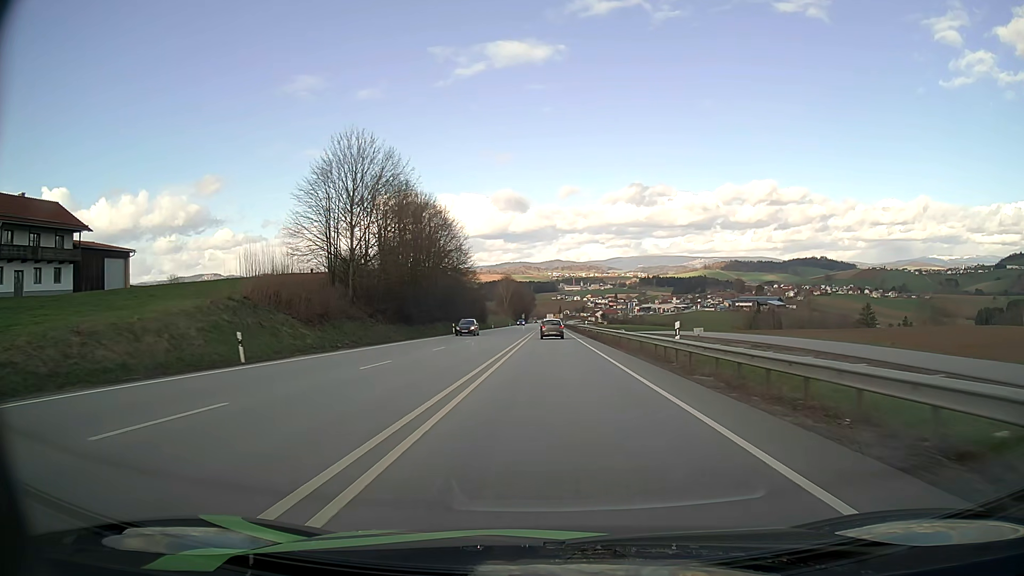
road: primary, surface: asphalt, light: Day
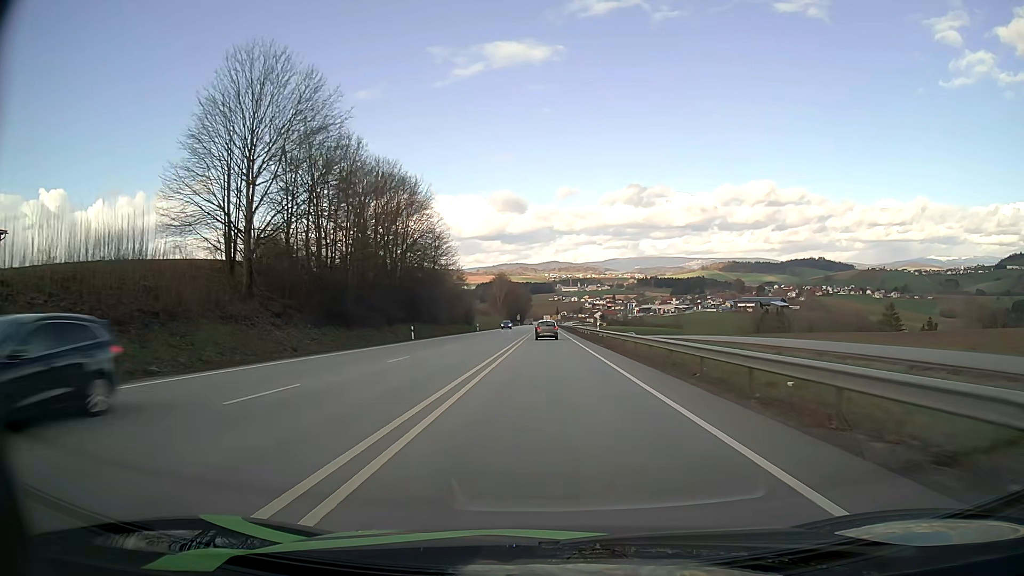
(0.0, +20.3) m; 0°
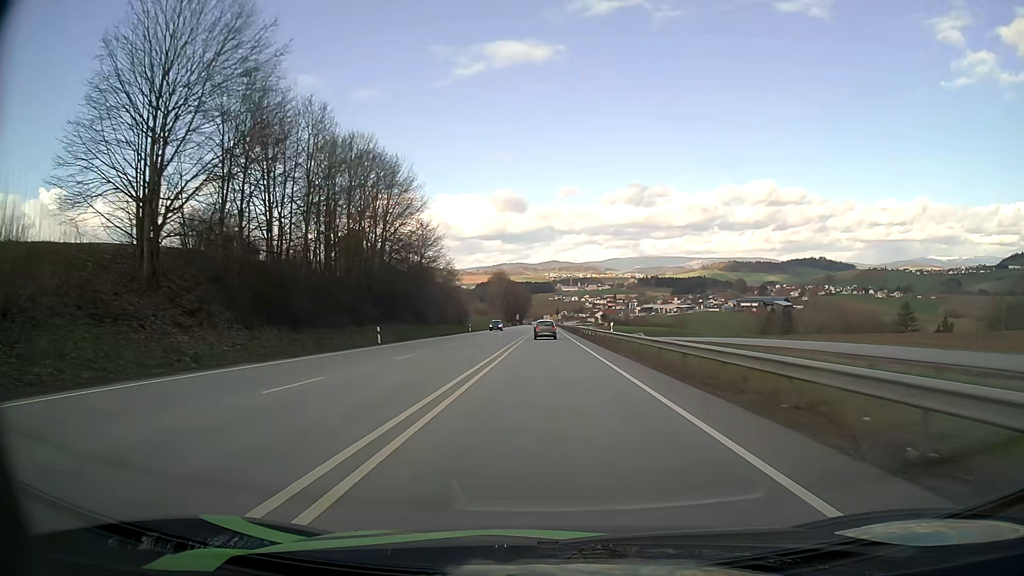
(0.0, +10.4) m; 0°
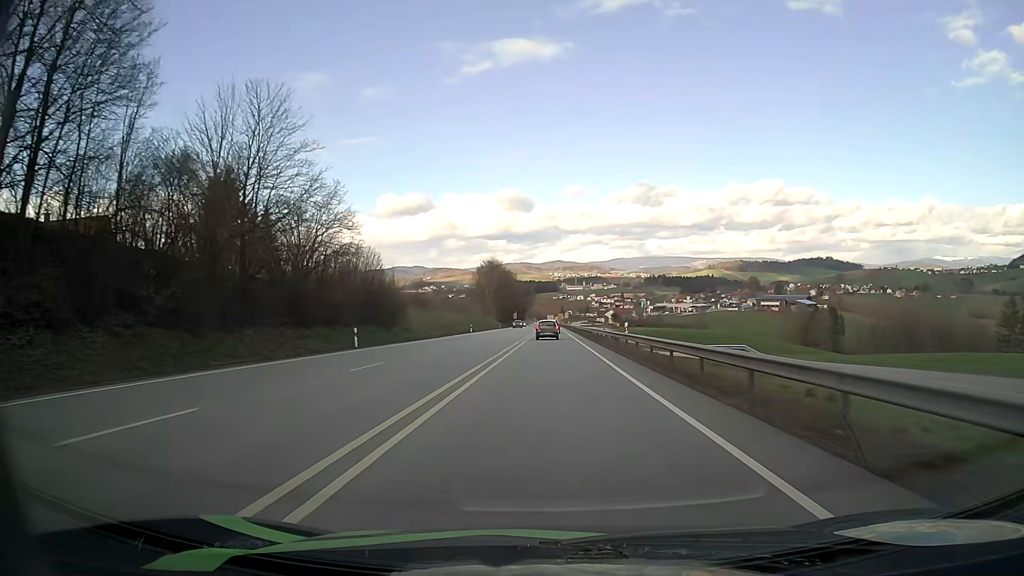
(-0.1, +54.8) m; 0°
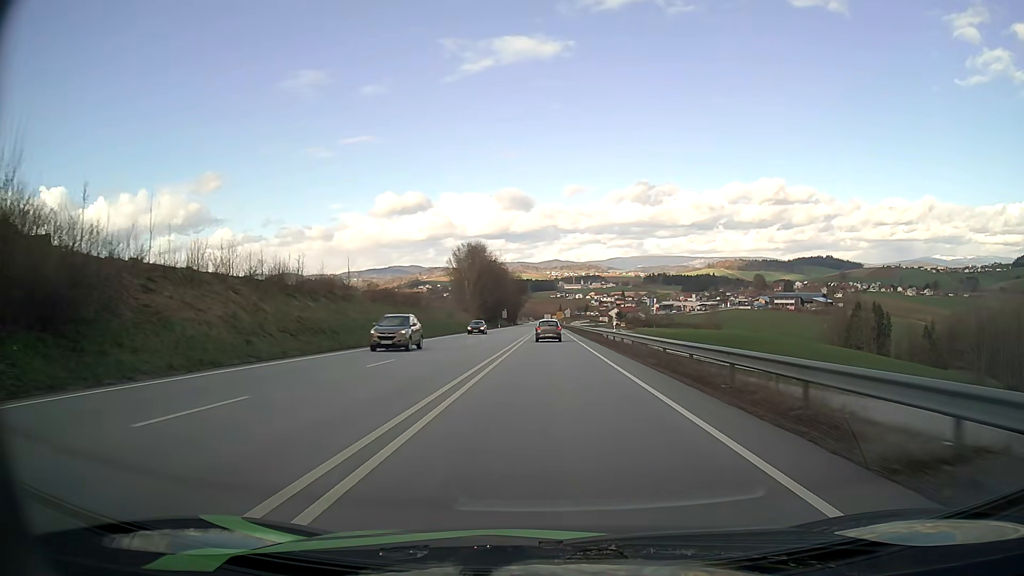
(+0.1, +46.8) m; 0°
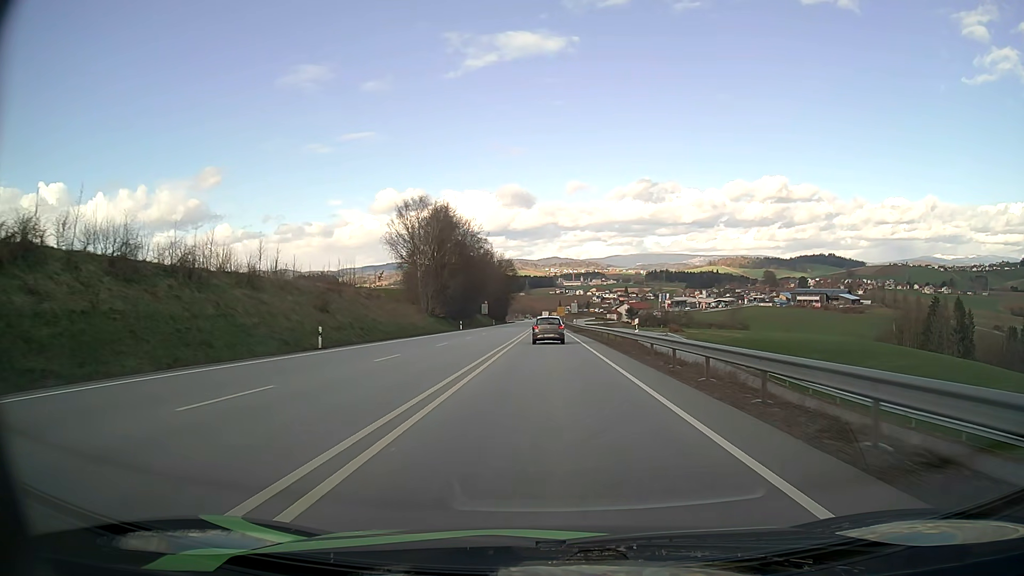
(+0.1, +58.9) m; 0°
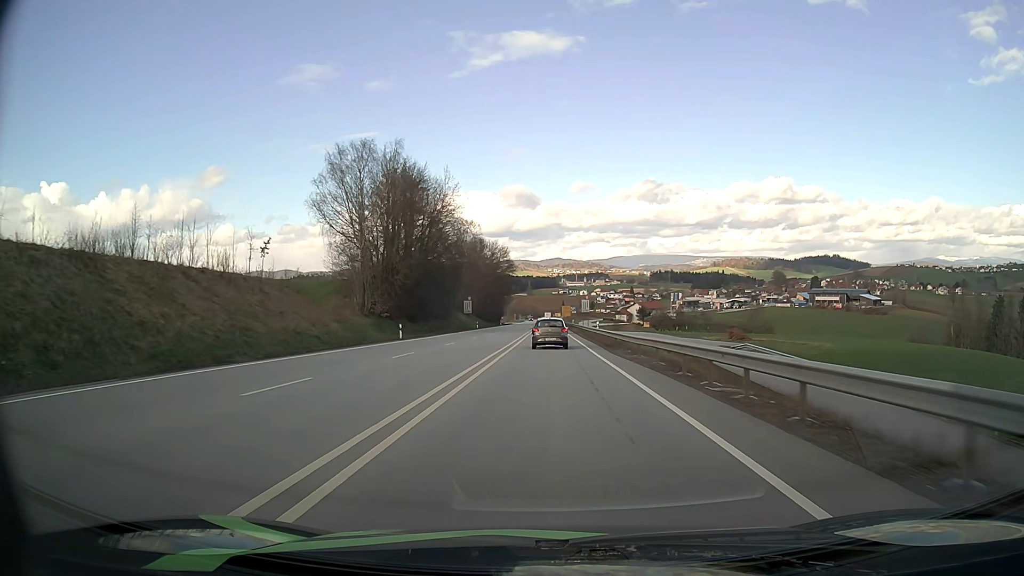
(-0.1, +33.9) m; 0°
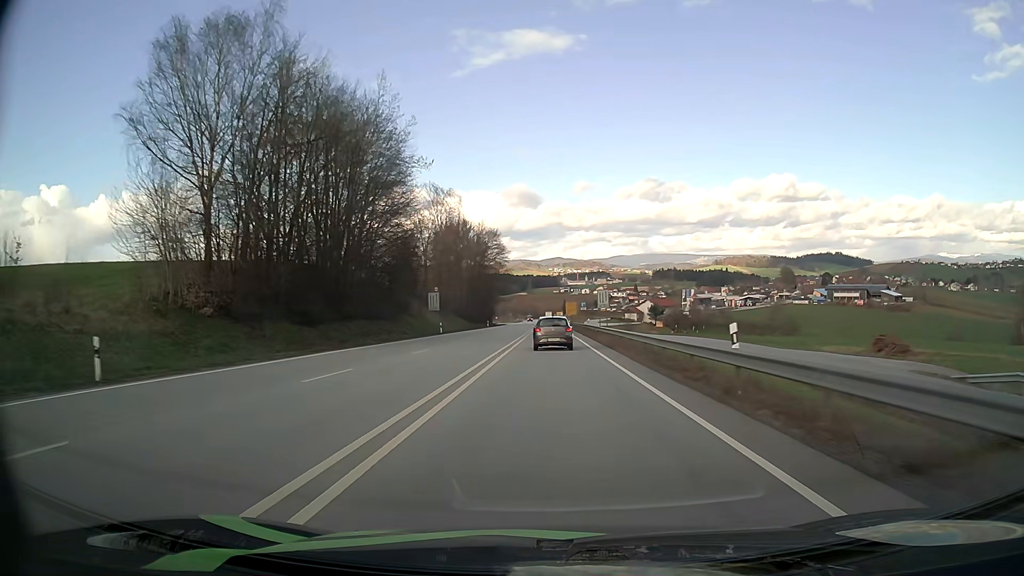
(-0.1, +33.2) m; 0°
(0, +10) (0, +20) (0, +30) (0, +40) (0, +50) (0, +60) (0, +70) (0, +80) (0, +90) (0, +100) m
